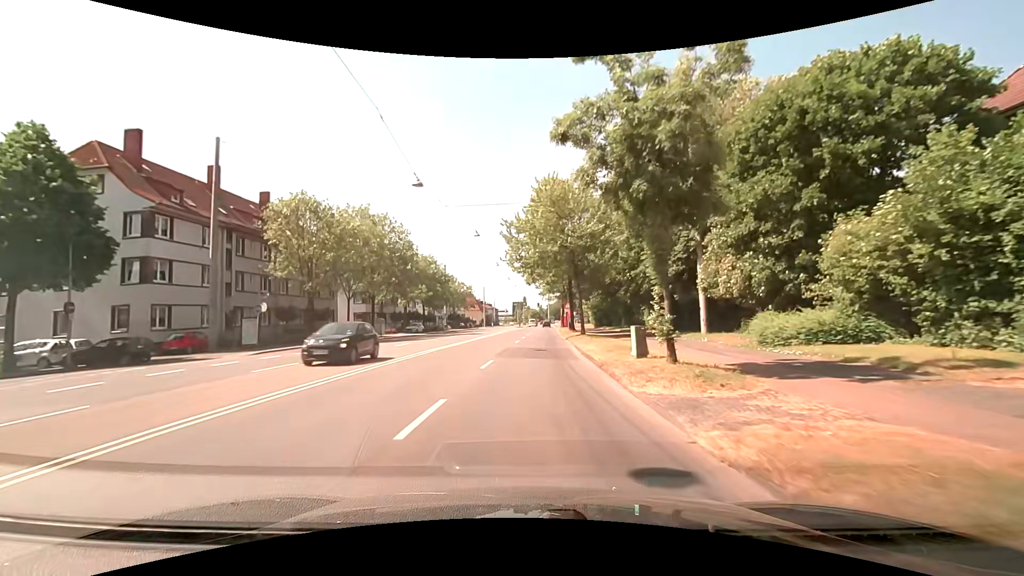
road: primary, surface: asphalt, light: Day
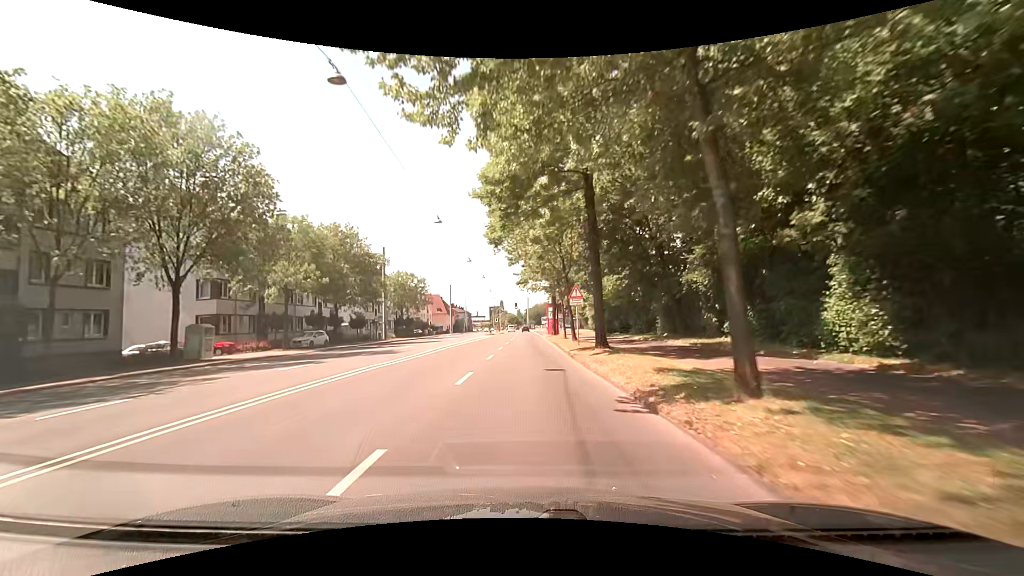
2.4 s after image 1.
(+0.9, +30.4) m; +2°
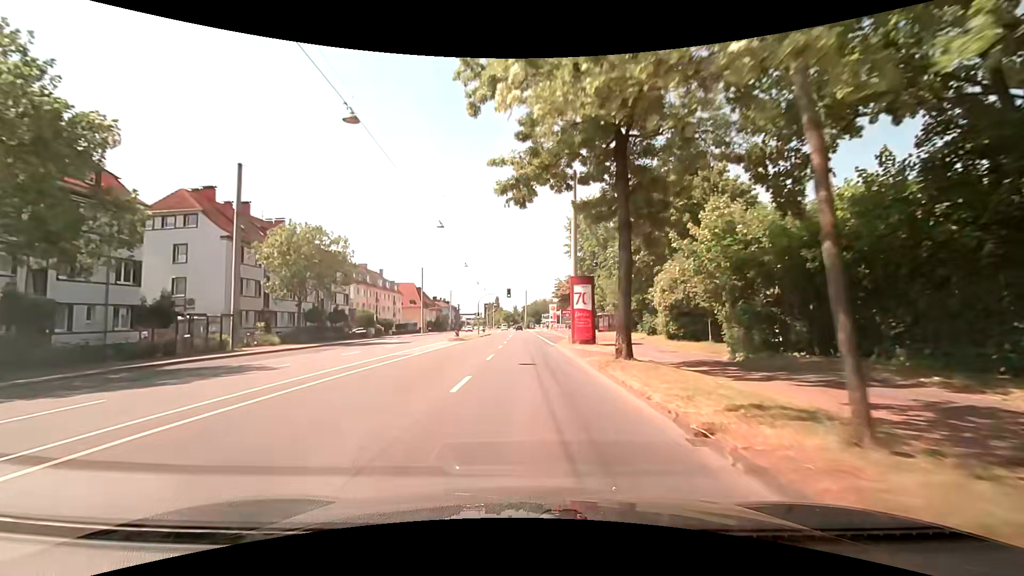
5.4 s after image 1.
(+0.4, +37.6) m; +1°
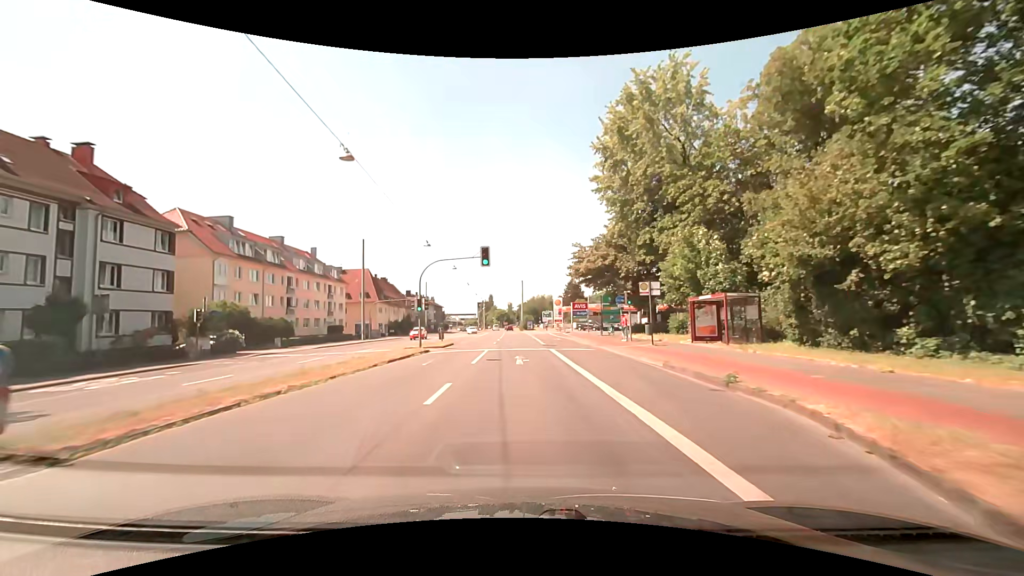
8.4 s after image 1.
(-0.1, +37.6) m; -1°
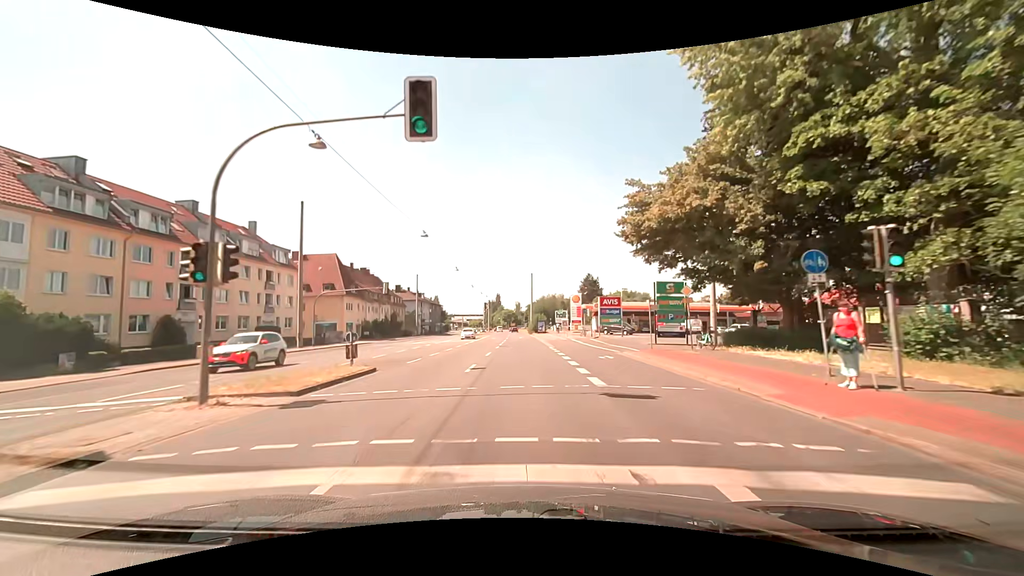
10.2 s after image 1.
(+0.1, +22.6) m; 0°
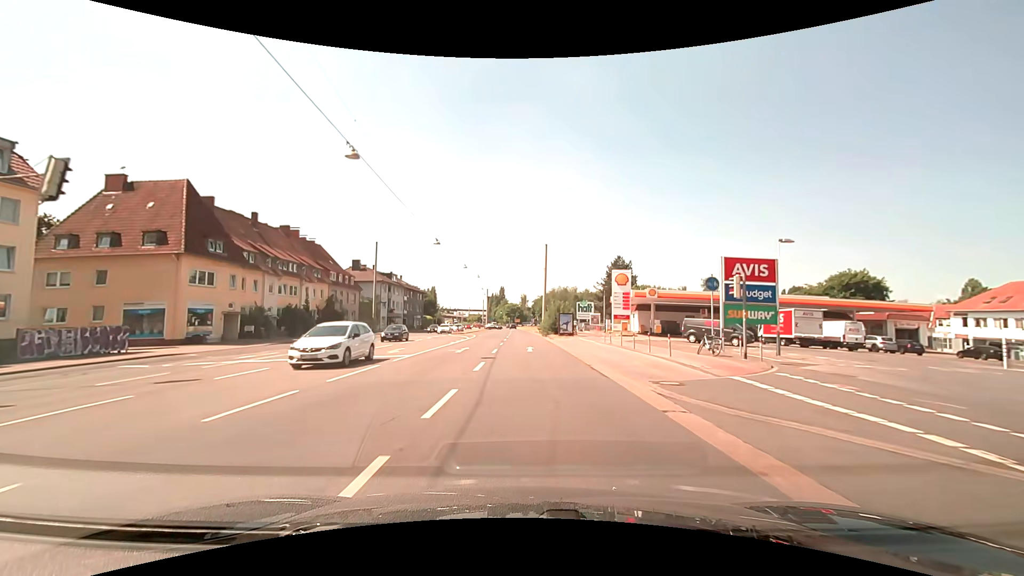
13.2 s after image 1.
(-0.6, +37.7) m; -1°
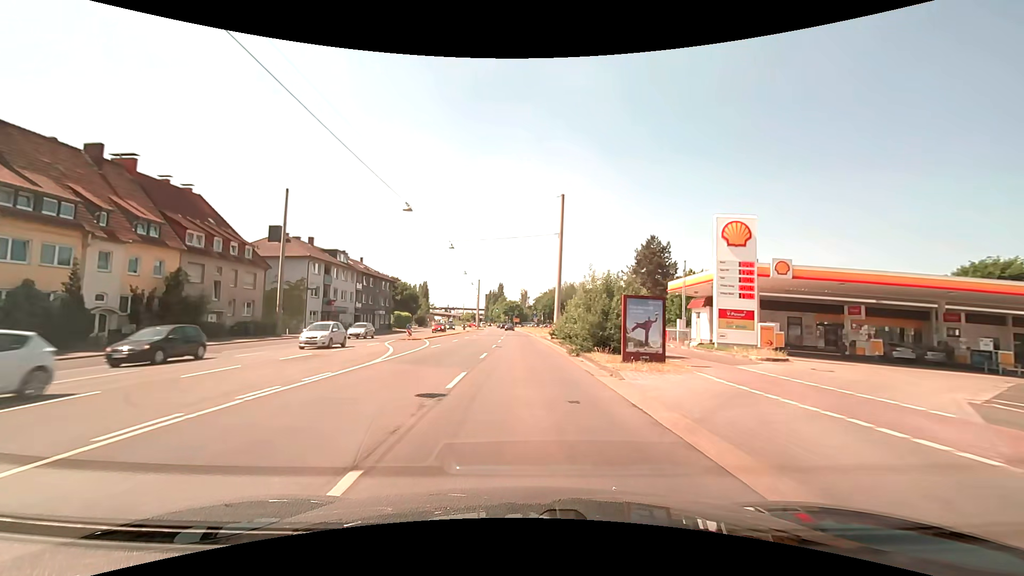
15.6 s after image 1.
(-0.1, +30.2) m; 0°
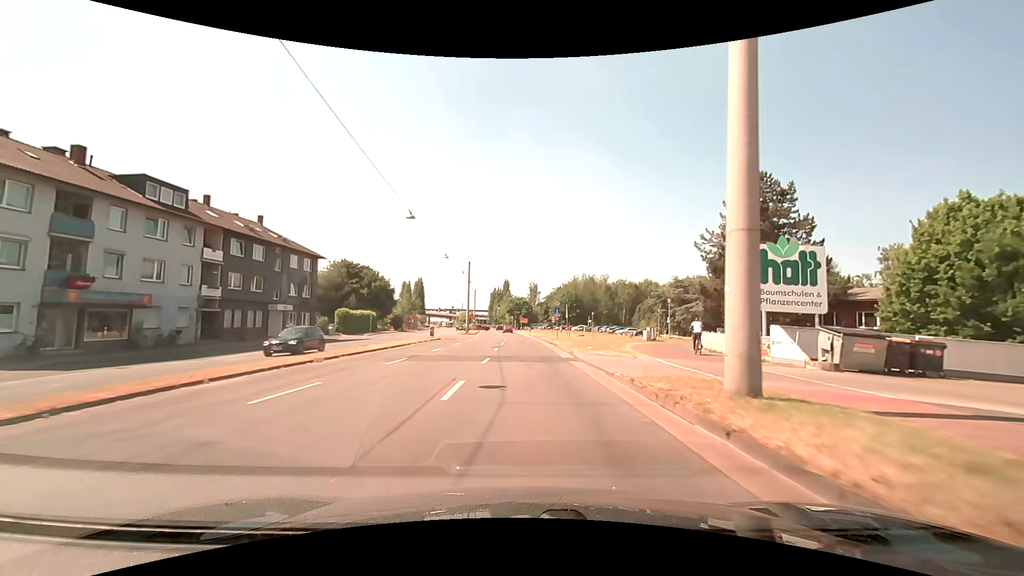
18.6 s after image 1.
(-0.3, +37.9) m; -1°
(0, +10) (0, +20) (0, +30) (0, +40) (0, +50) (-1, +60) (-1, +70) (-2, +80) (-2, +90) (-3, +100) m
